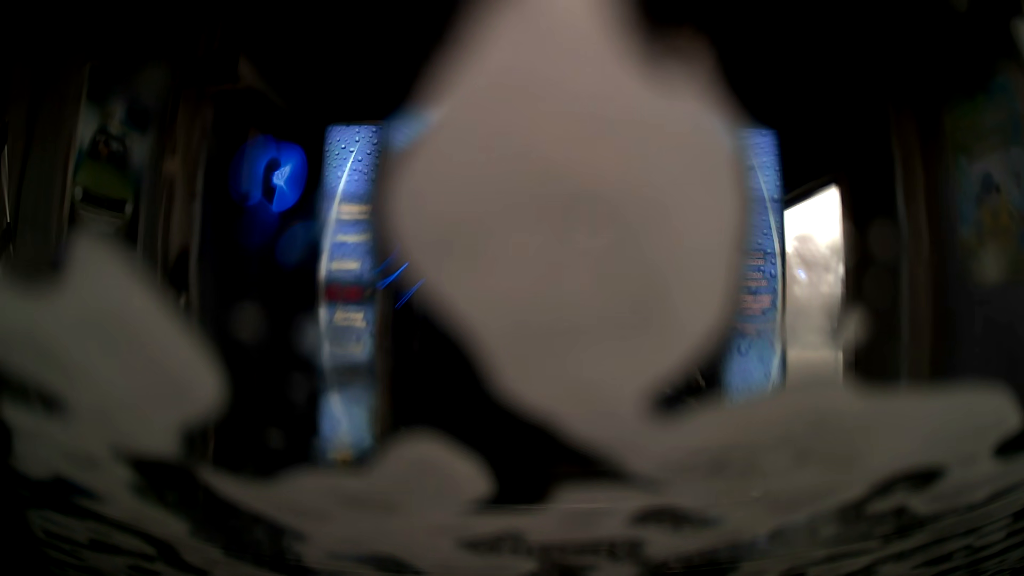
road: service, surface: asphalt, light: Day
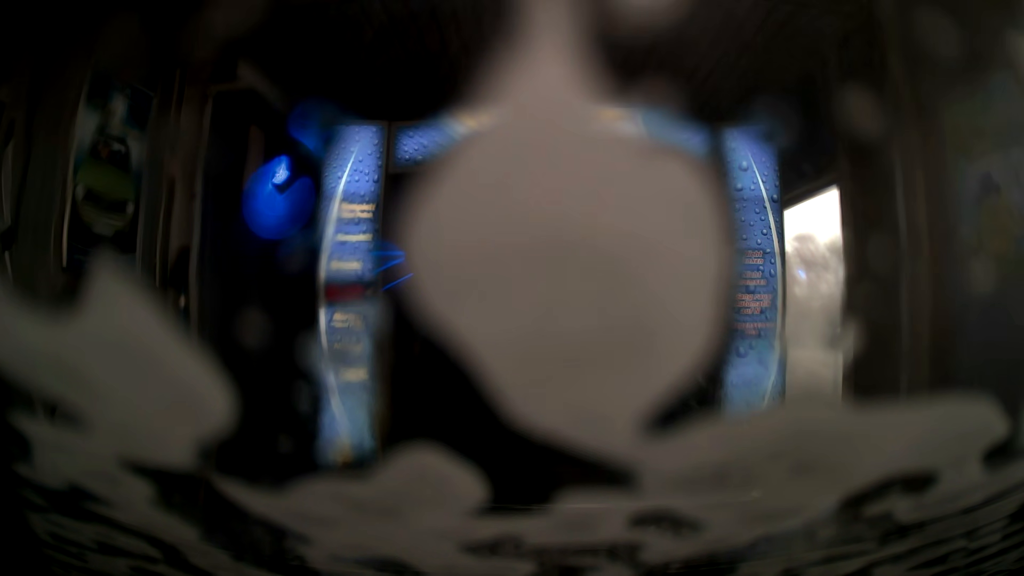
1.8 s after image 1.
(0.0, 0.0) m; 0°
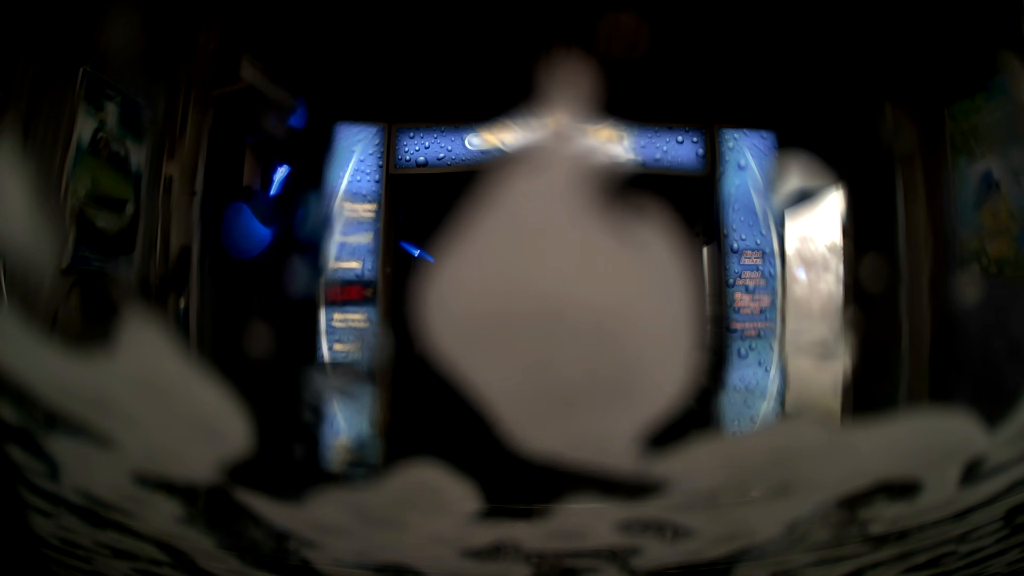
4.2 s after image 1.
(0.0, 0.0) m; 0°
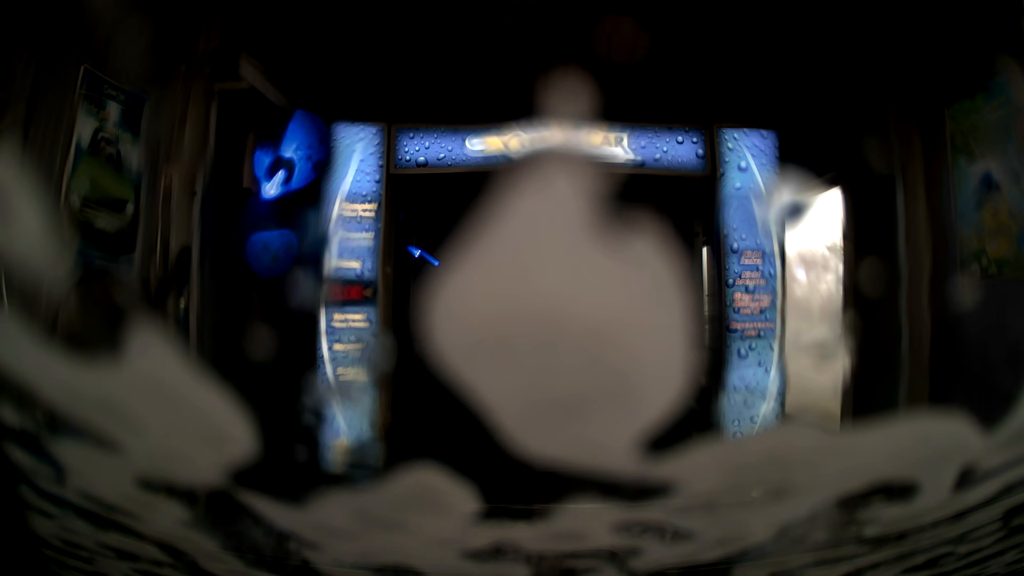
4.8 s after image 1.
(0.0, 0.0) m; 0°
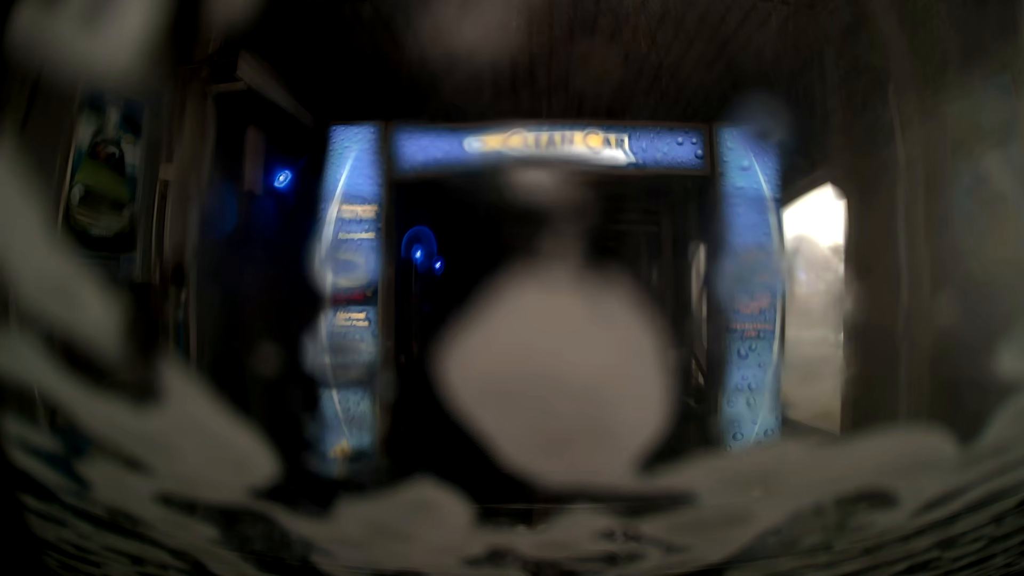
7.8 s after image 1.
(0.0, 0.0) m; 0°
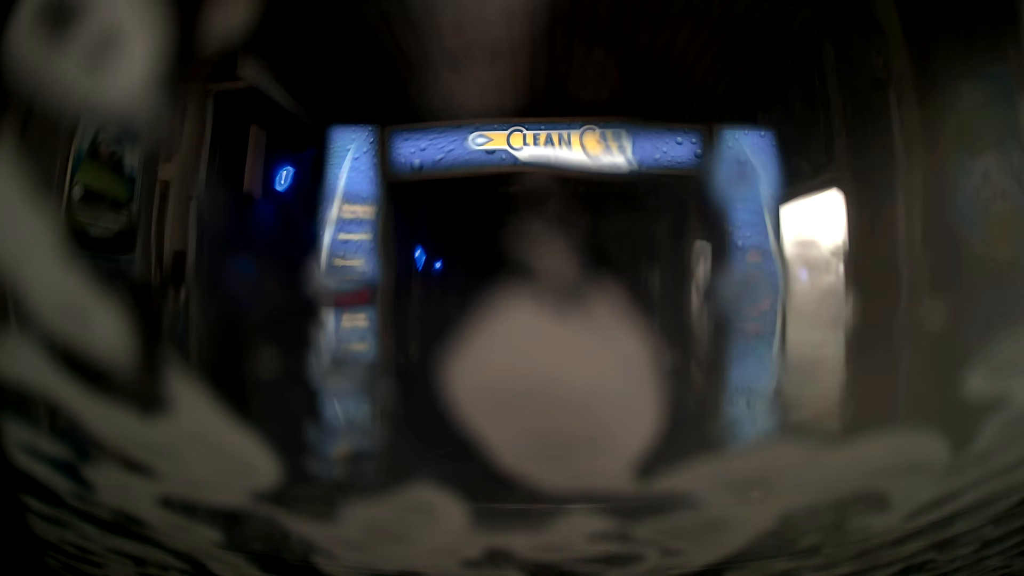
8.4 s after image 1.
(0.0, 0.0) m; 0°
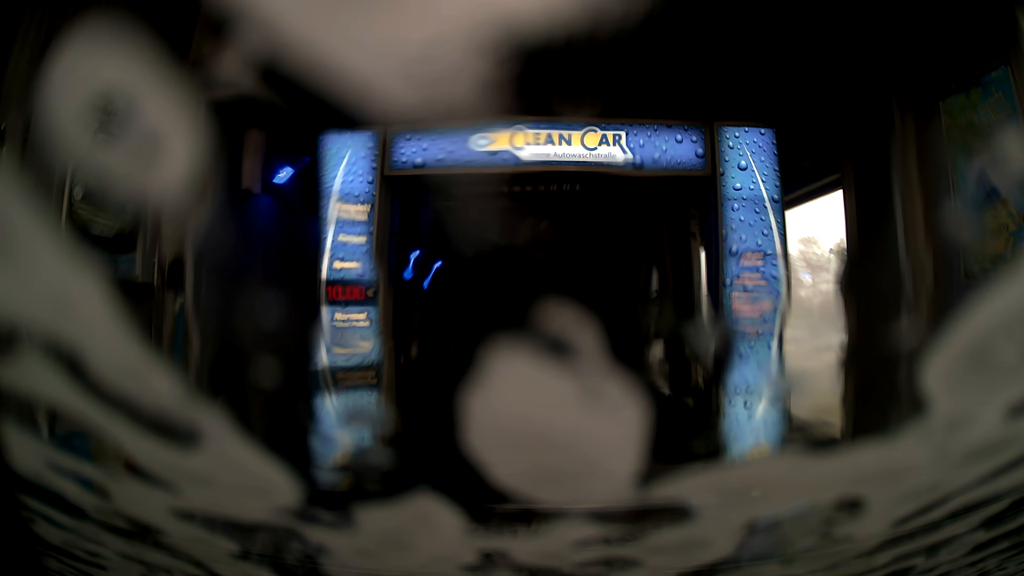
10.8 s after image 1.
(0.0, 0.0) m; 0°
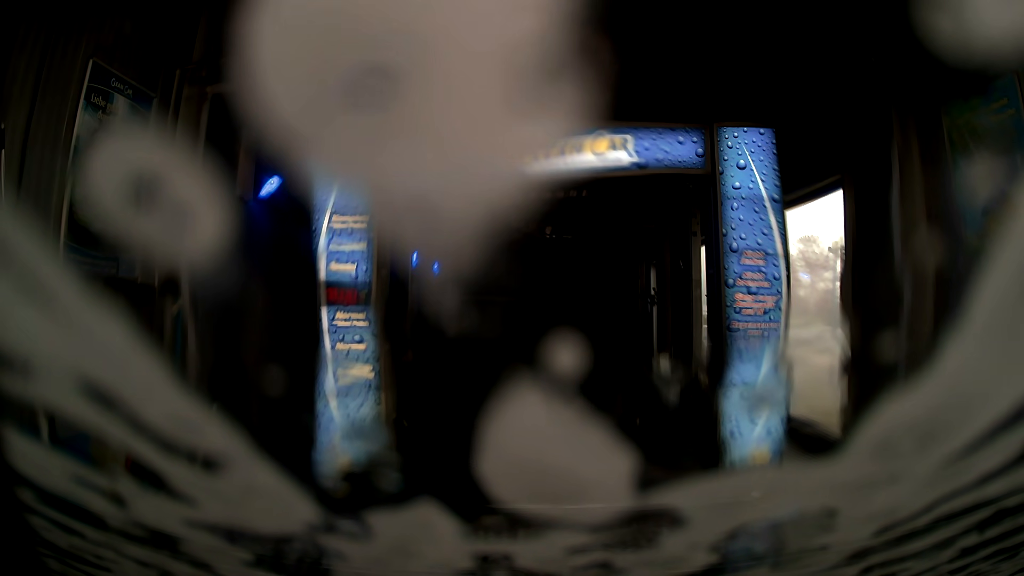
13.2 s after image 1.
(0.0, 0.0) m; 0°
